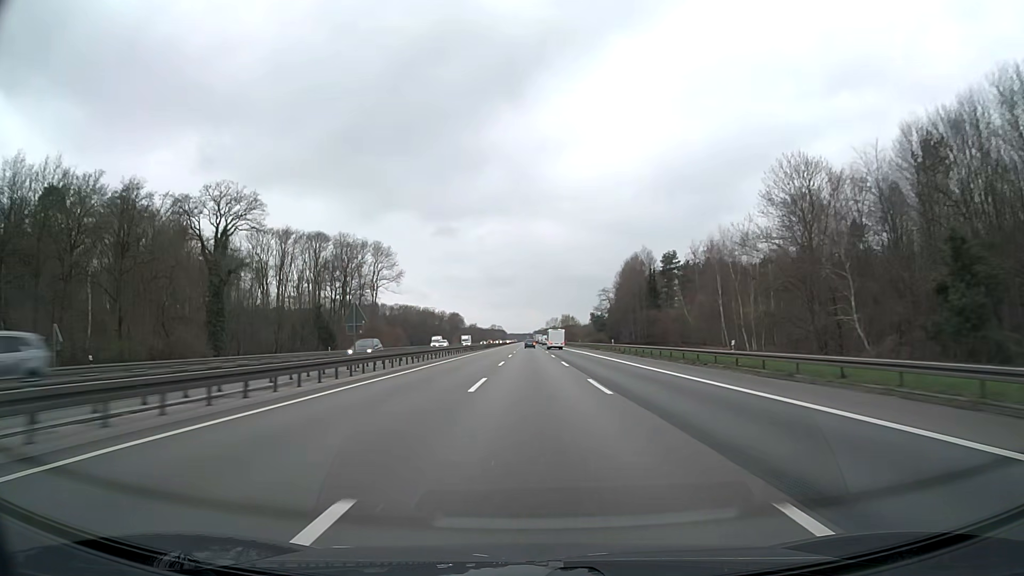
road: motorway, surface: asphalt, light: Day
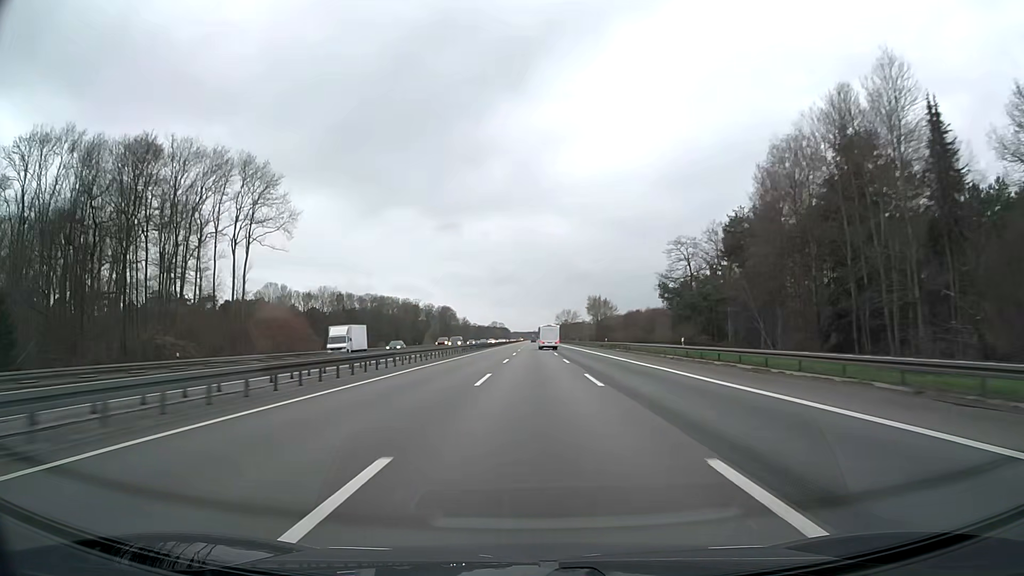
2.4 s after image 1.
(+0.1, +88.2) m; 0°
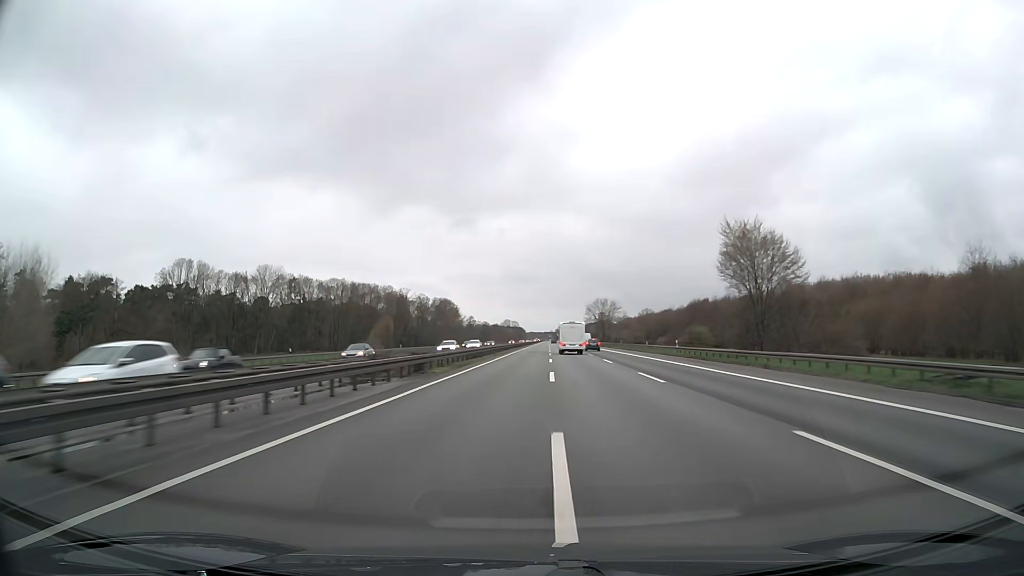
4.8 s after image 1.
(-1.2, +87.7) m; -1°
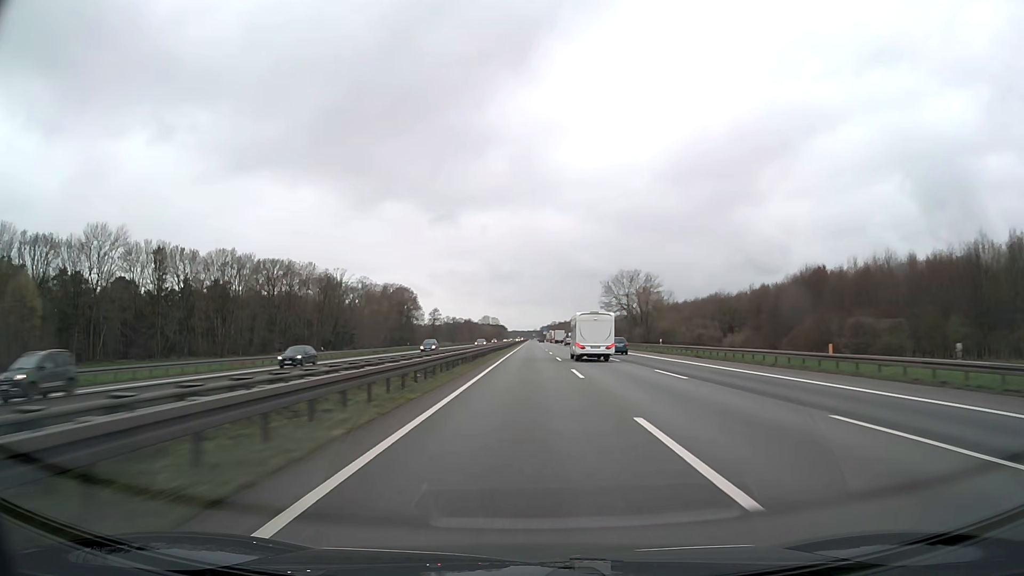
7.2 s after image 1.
(+0.9, +88.3) m; +2°
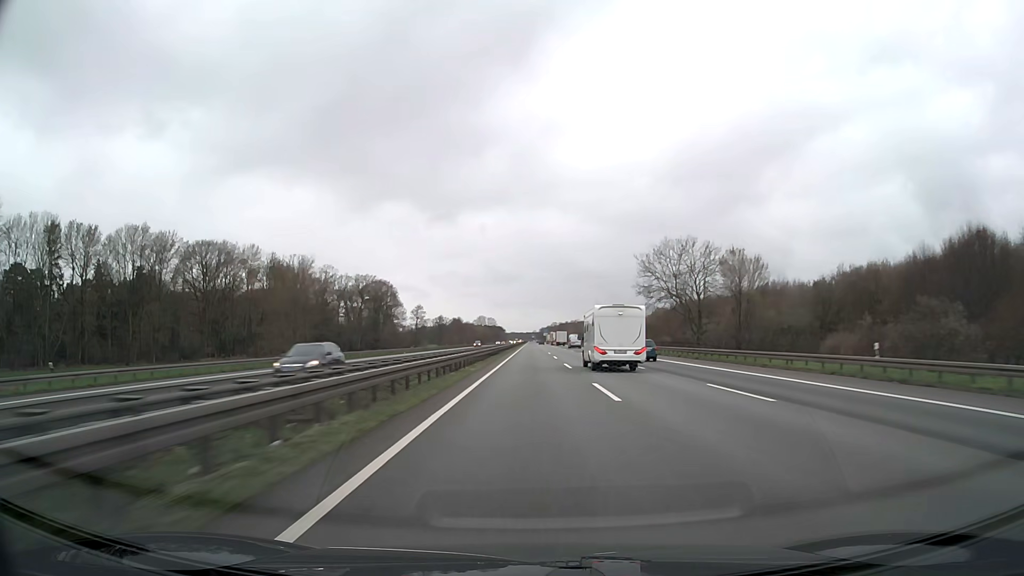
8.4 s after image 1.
(-0.1, +44.3) m; 0°
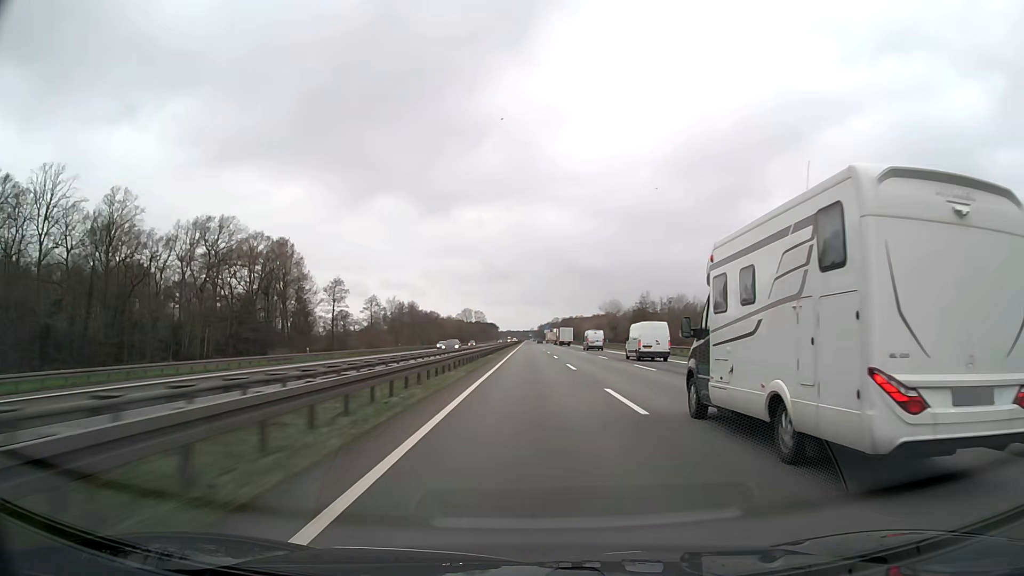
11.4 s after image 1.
(+0.3, +110.9) m; 0°
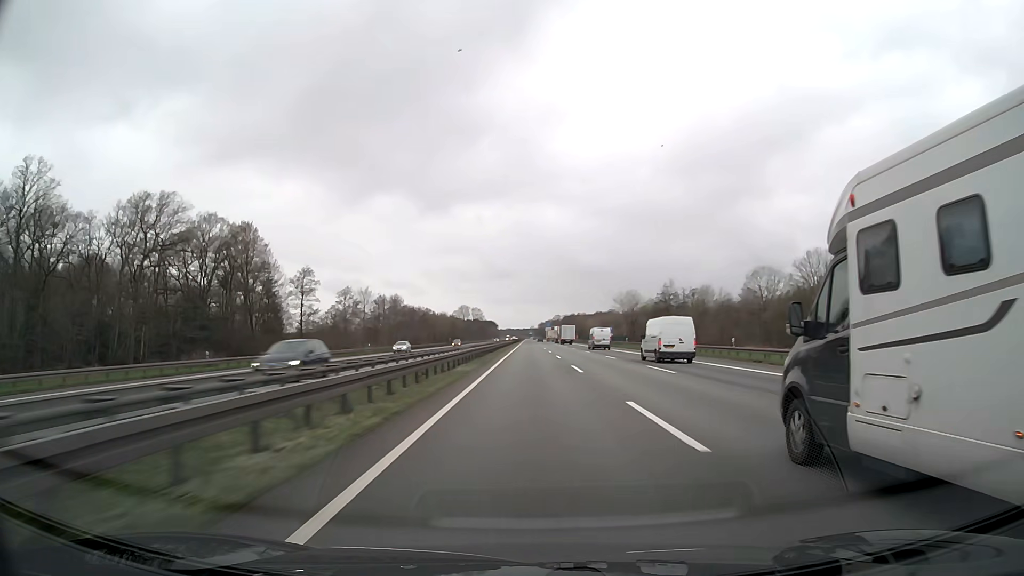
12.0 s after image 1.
(0.0, +22.2) m; 0°
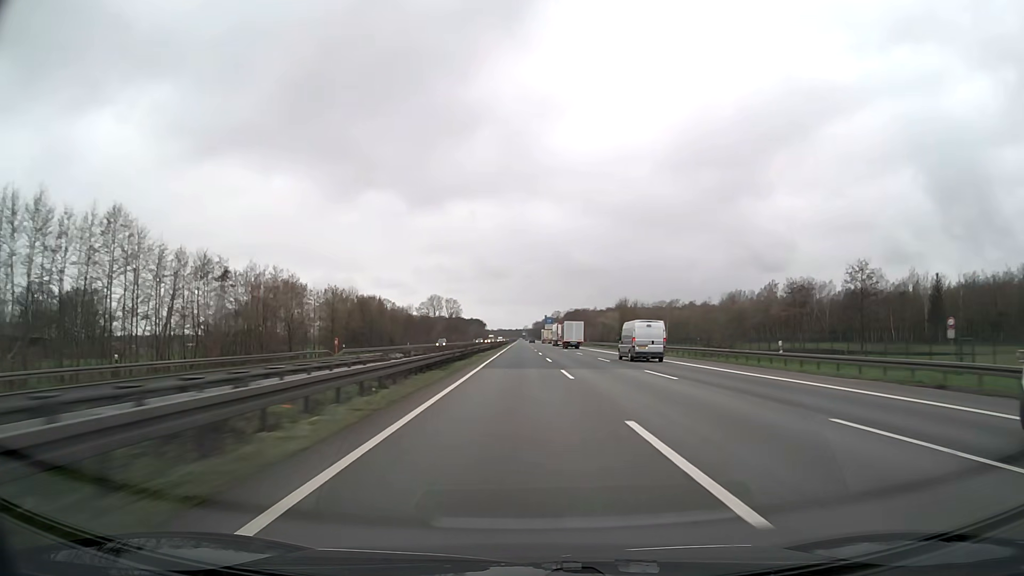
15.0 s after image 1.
(+0.2, +111.0) m; +1°
(0, +10) (0, +20) (0, +30) (0, +40) (0, +50) (0, +60) (0, +70) (0, +80) (+1, +90) (+1, +100) m
